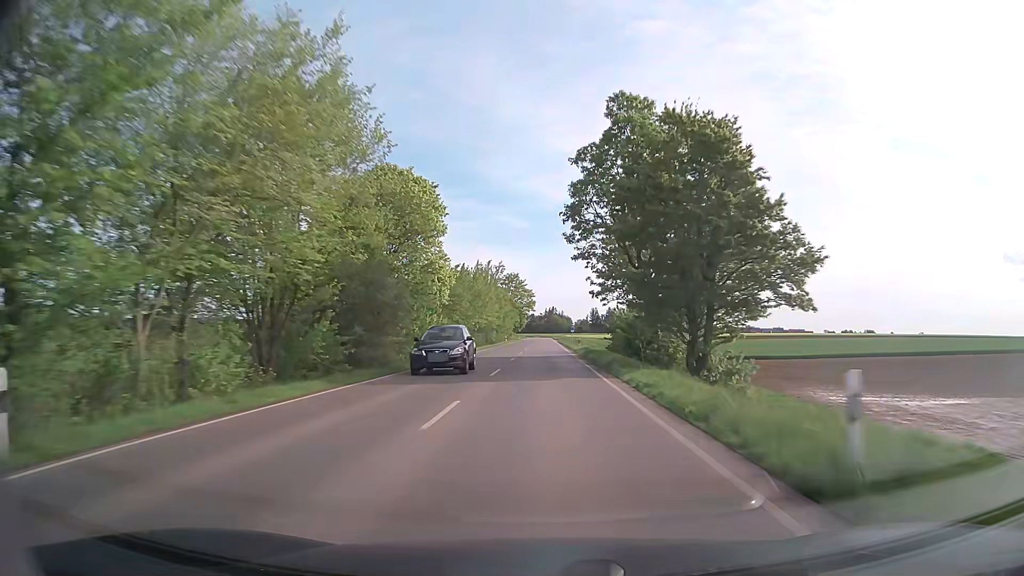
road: secondary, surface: asphalt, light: Day
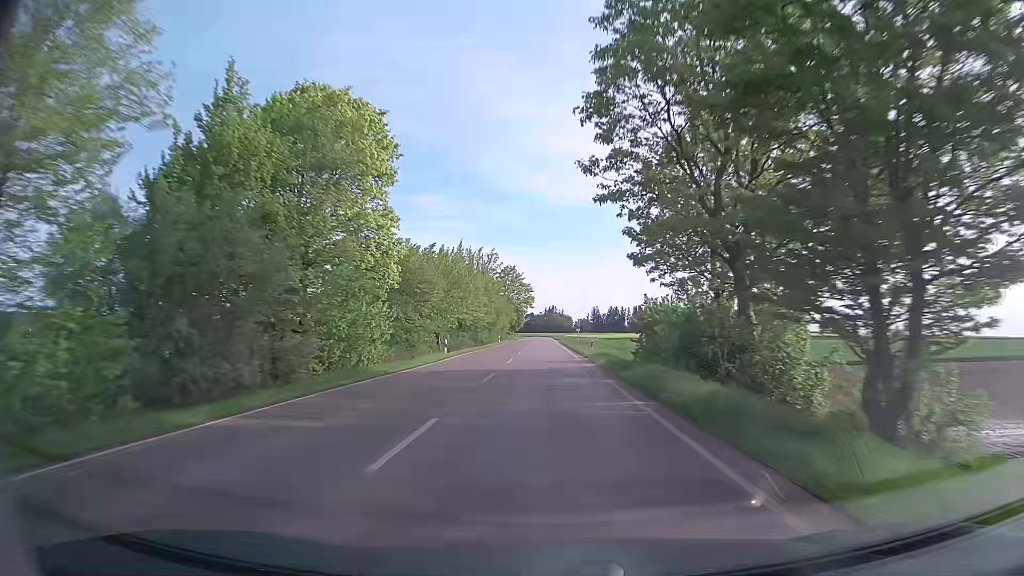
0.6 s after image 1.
(0.0, +15.1) m; 0°
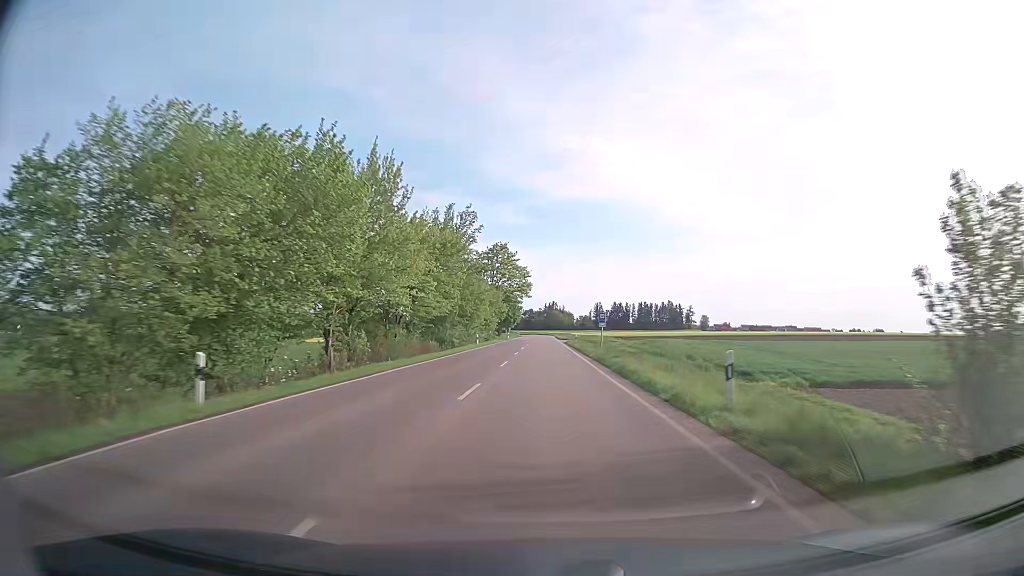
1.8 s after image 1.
(+0.1, +30.0) m; 0°
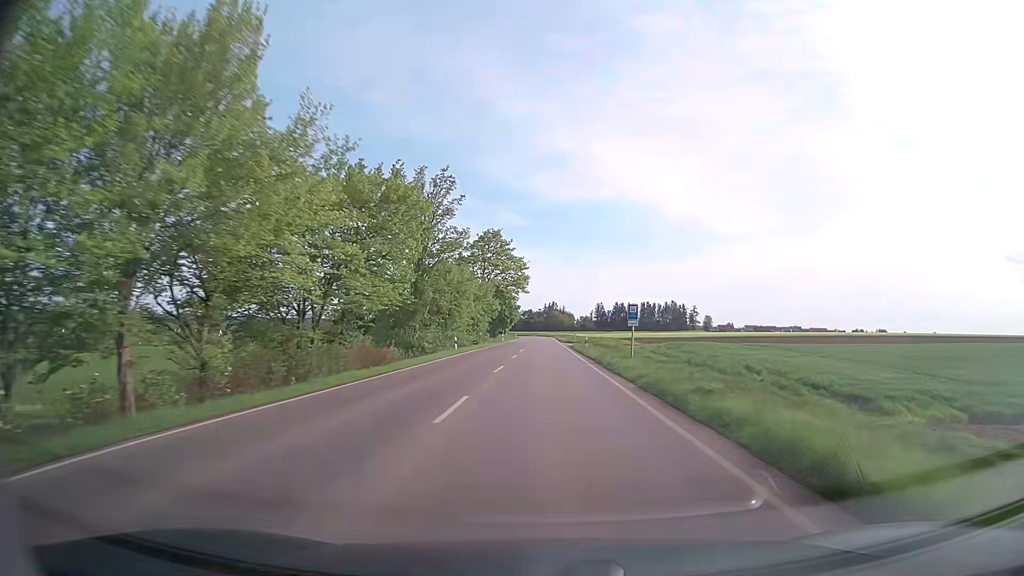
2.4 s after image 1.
(-0.1, +14.9) m; 0°
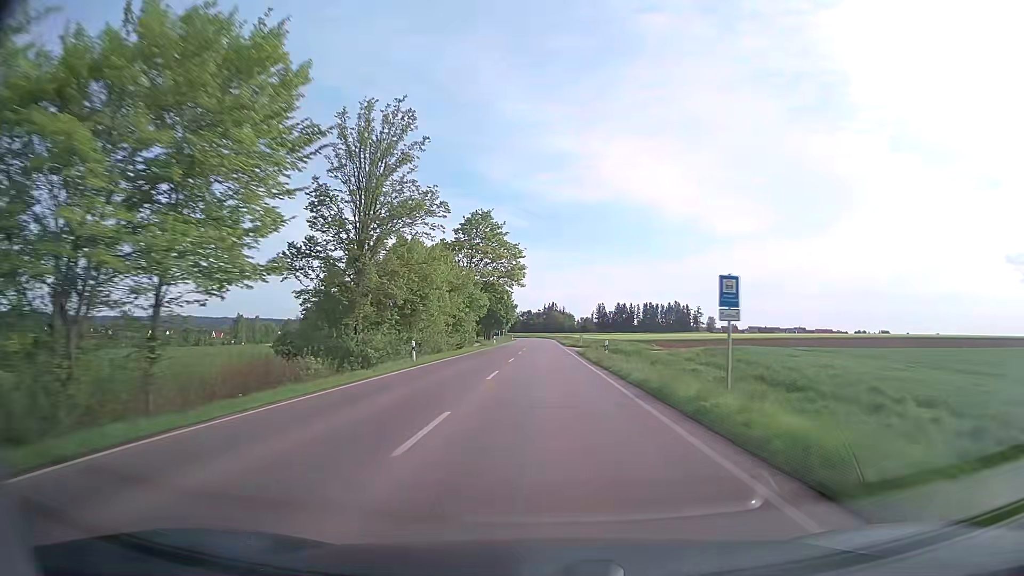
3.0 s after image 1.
(0.0, +14.8) m; 0°
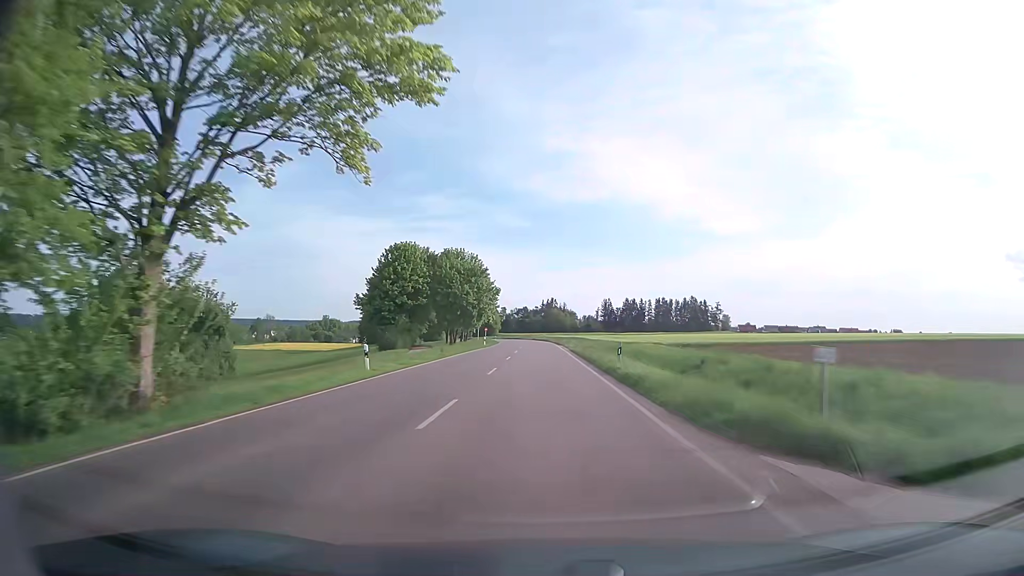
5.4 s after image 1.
(0.0, +58.3) m; 0°
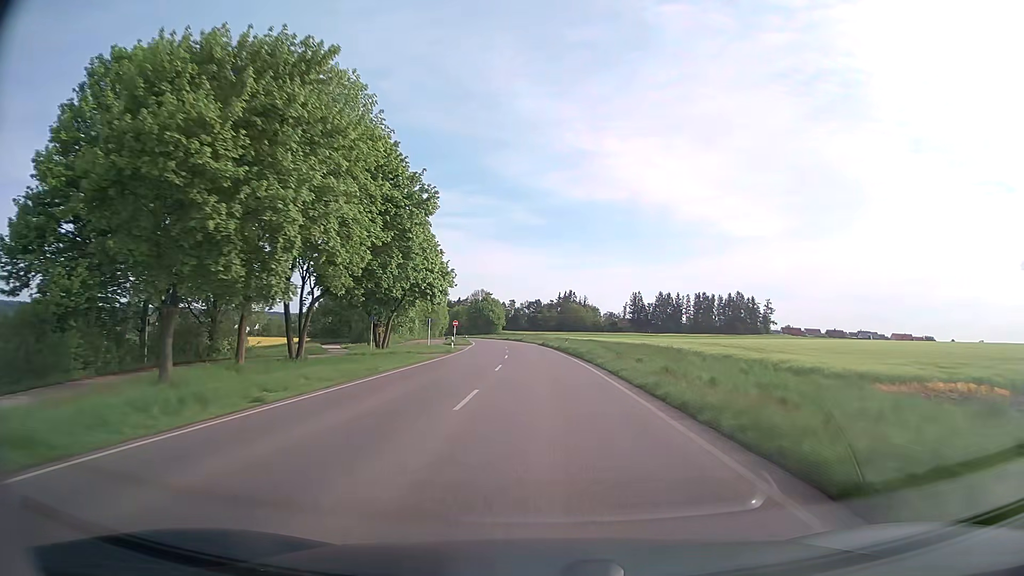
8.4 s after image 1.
(-0.5, +70.4) m; -1°
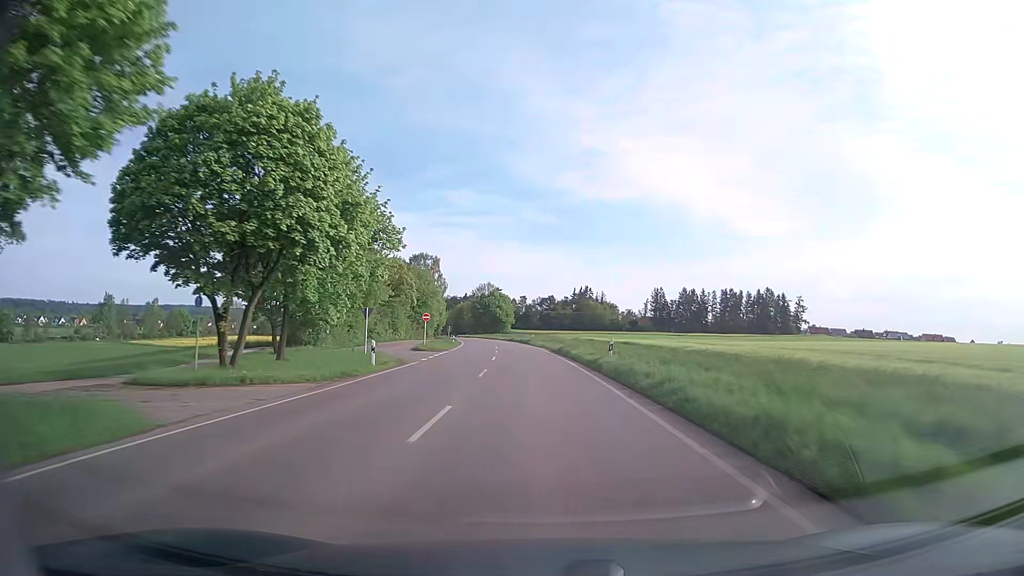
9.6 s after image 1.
(-0.1, +27.5) m; -1°
(0, +10) (0, +20) (-1, +30) (-1, +40) (-2, +50) (-3, +60) (-3, +70) (-4, +80) (-6, +90) (-7, +100) m
